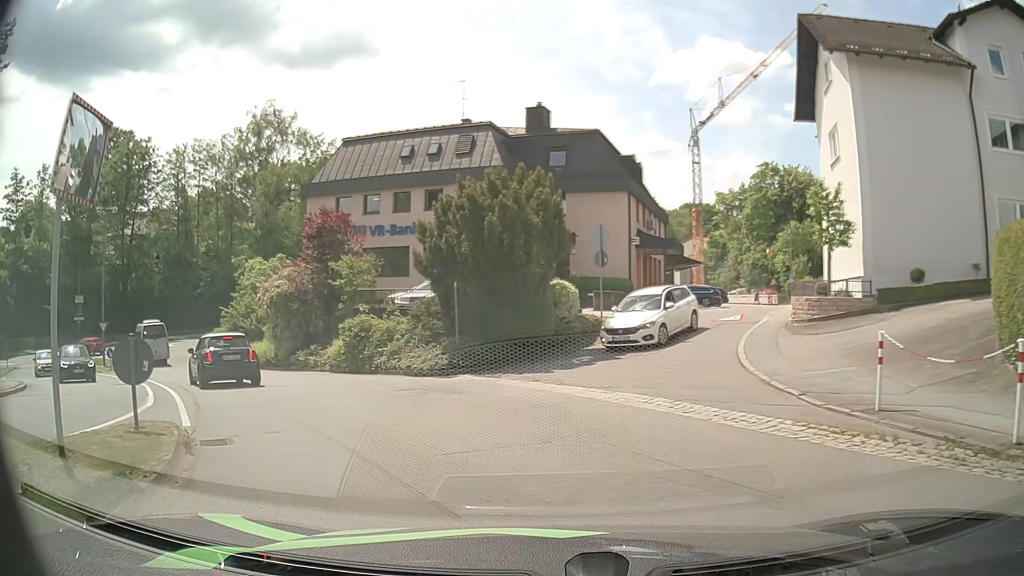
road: unclassified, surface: asphalt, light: Day
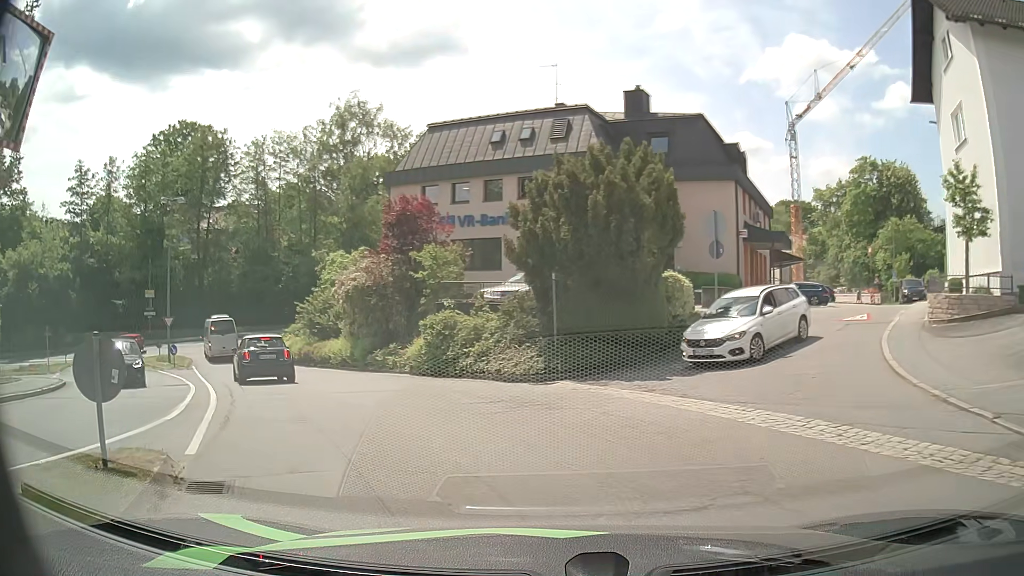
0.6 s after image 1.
(-0.2, +2.8) m; -8°
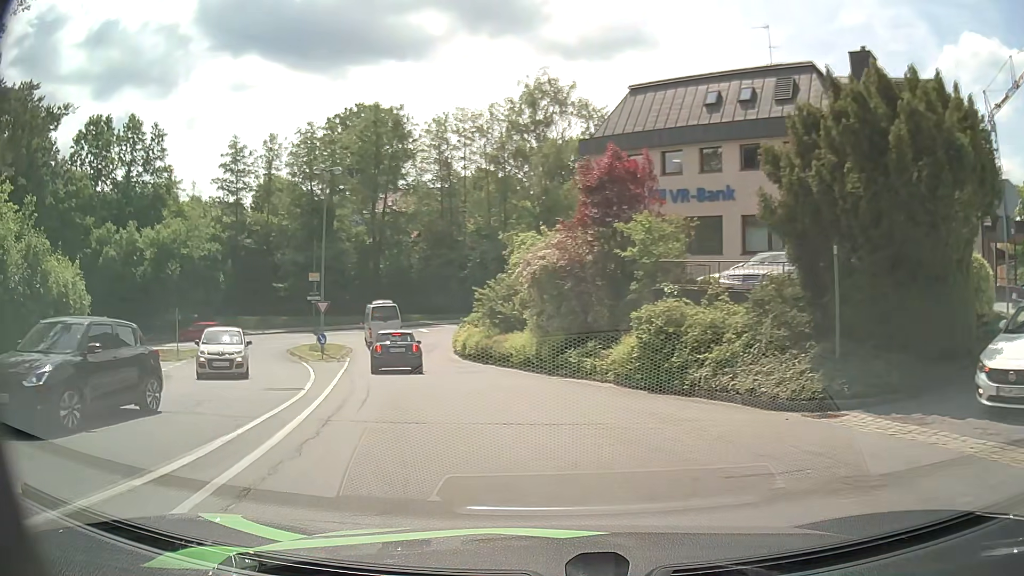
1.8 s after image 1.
(-0.8, +5.8) m; -16°
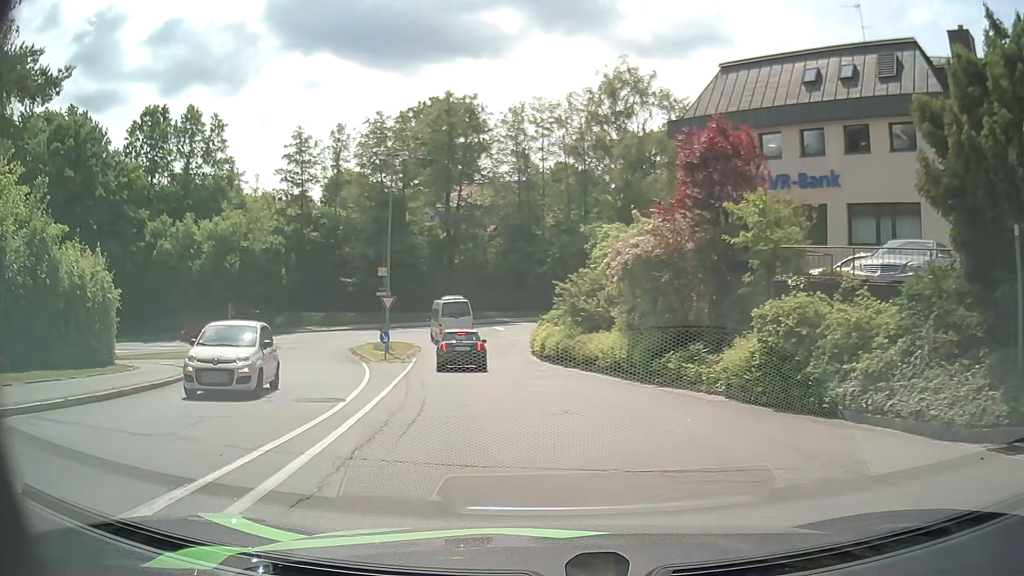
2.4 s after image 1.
(-0.2, +3.0) m; -7°
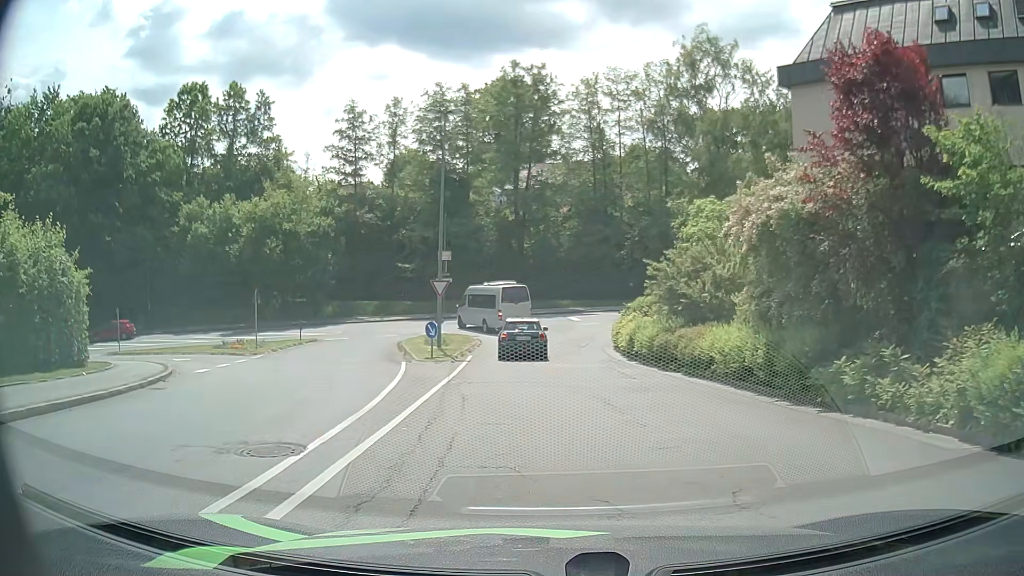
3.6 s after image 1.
(-0.4, +5.9) m; -6°
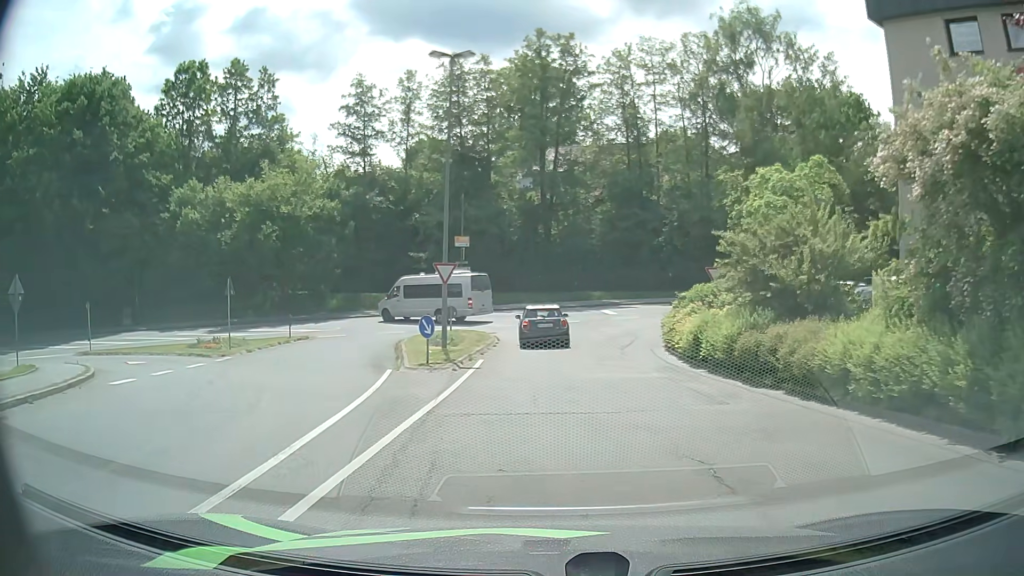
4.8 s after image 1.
(-0.1, +6.0) m; -2°
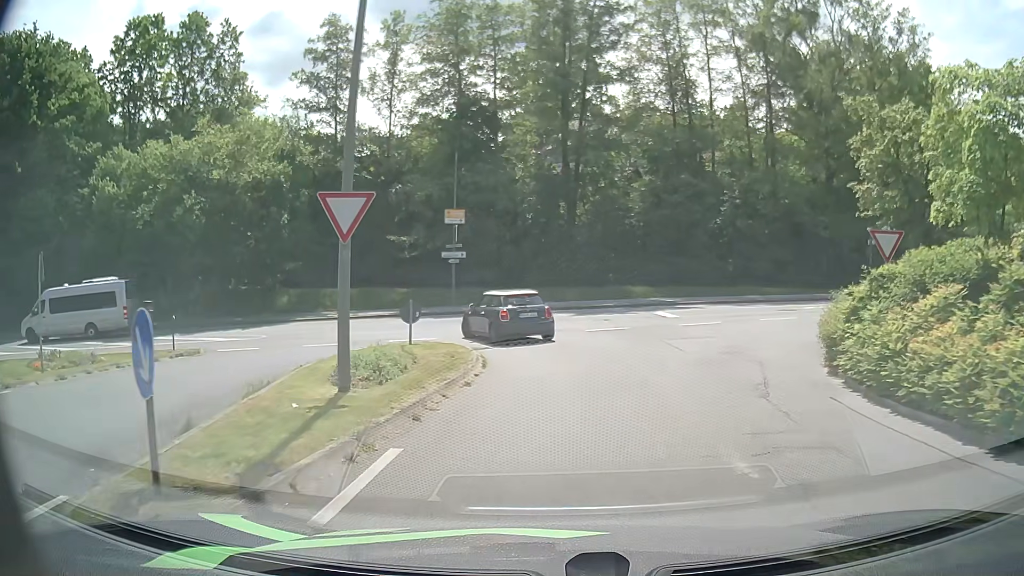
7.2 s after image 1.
(-0.2, +13.2) m; -2°
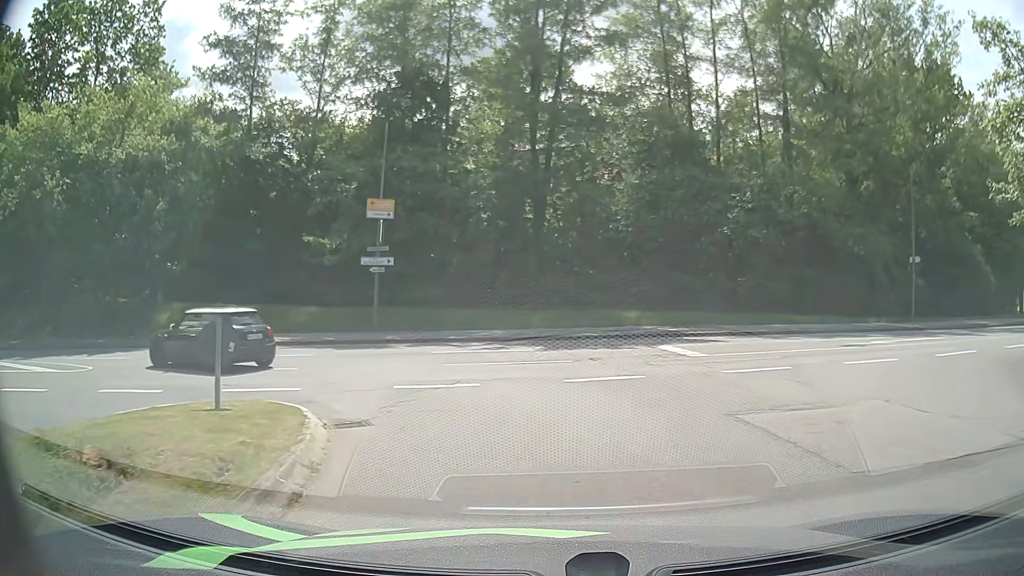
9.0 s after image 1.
(+0.2, +9.3) m; +2°
(0, +10) (-7, +17) (-16, +19) (-26, +17) (-36, +14) (-45, +10) (-53, +4) (-61, -2) (-68, -9) (-75, -15) m
